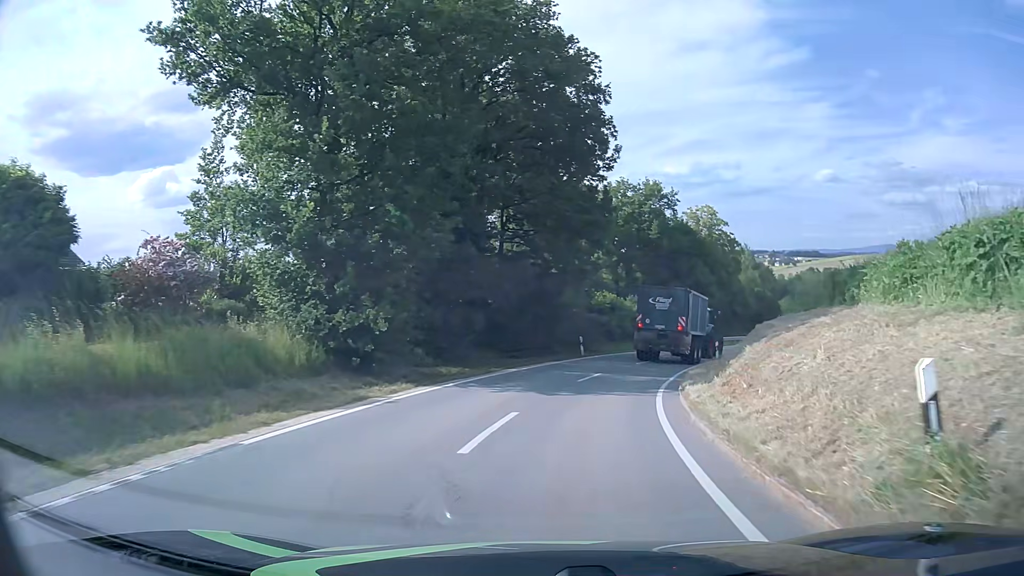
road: tertiary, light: Day
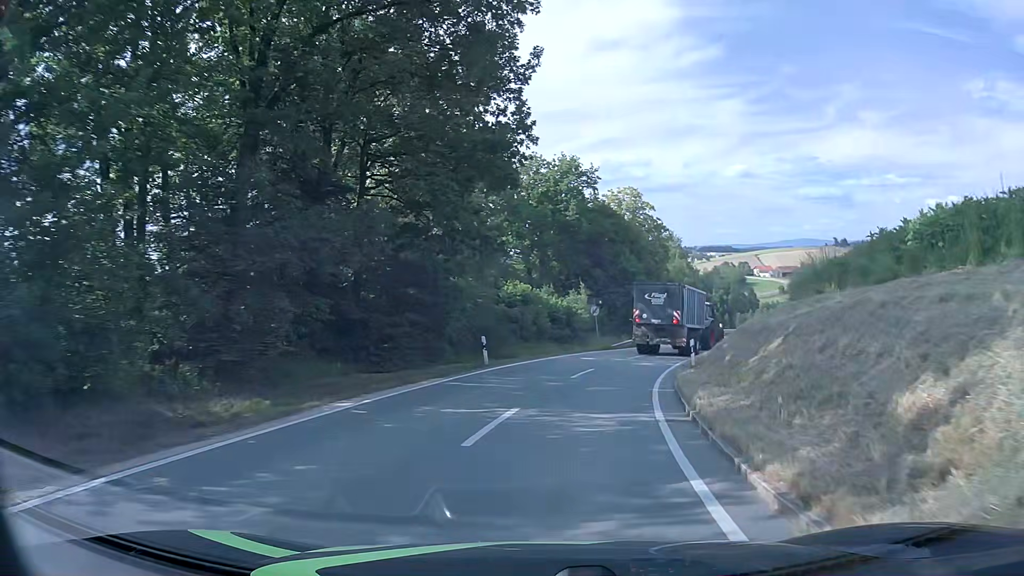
(+0.8, +11.6) m; +8°
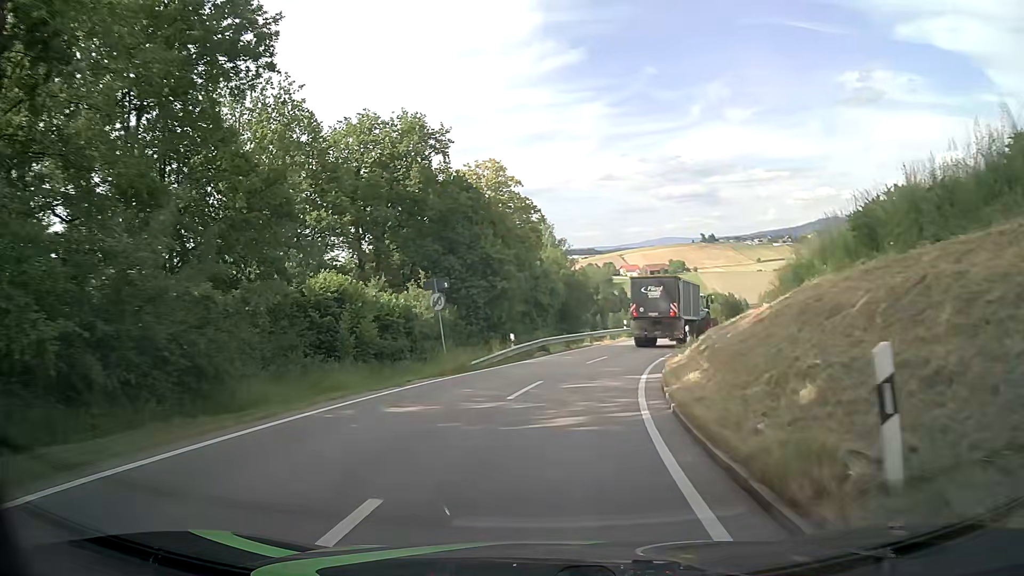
(+1.9, +18.3) m; +11°
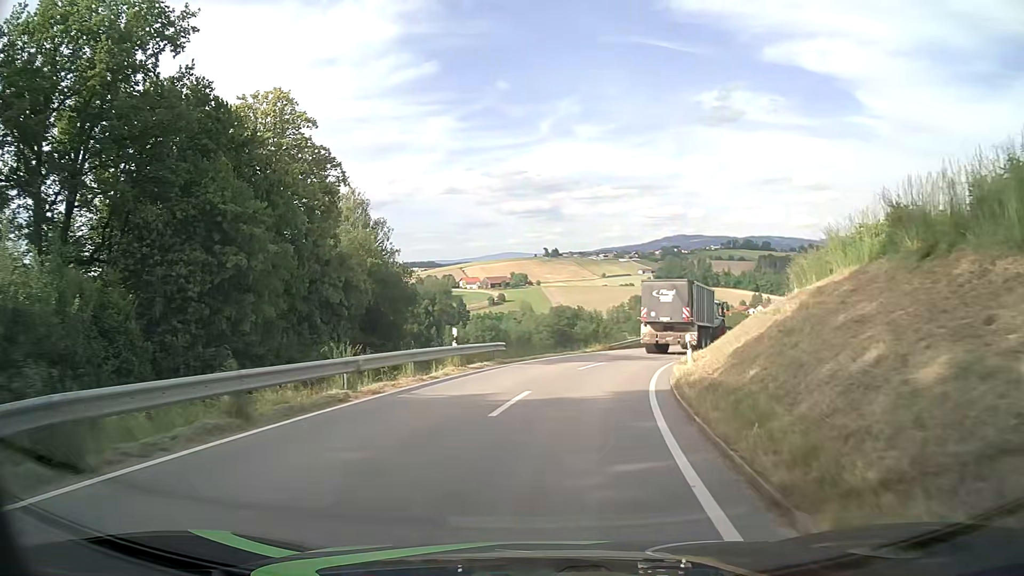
(+3.2, +25.4) m; +14°
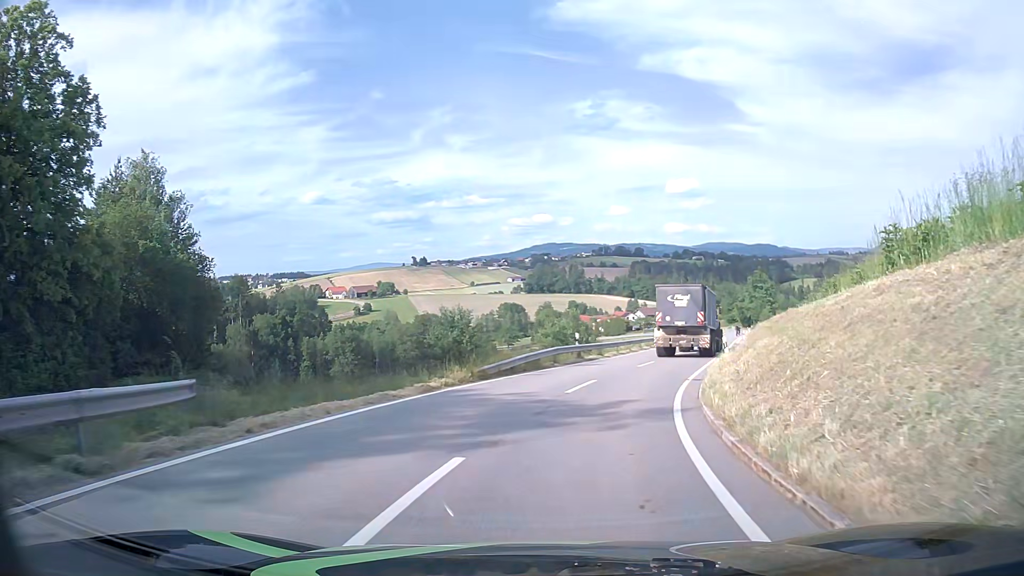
(+1.6, +18.6) m; +11°
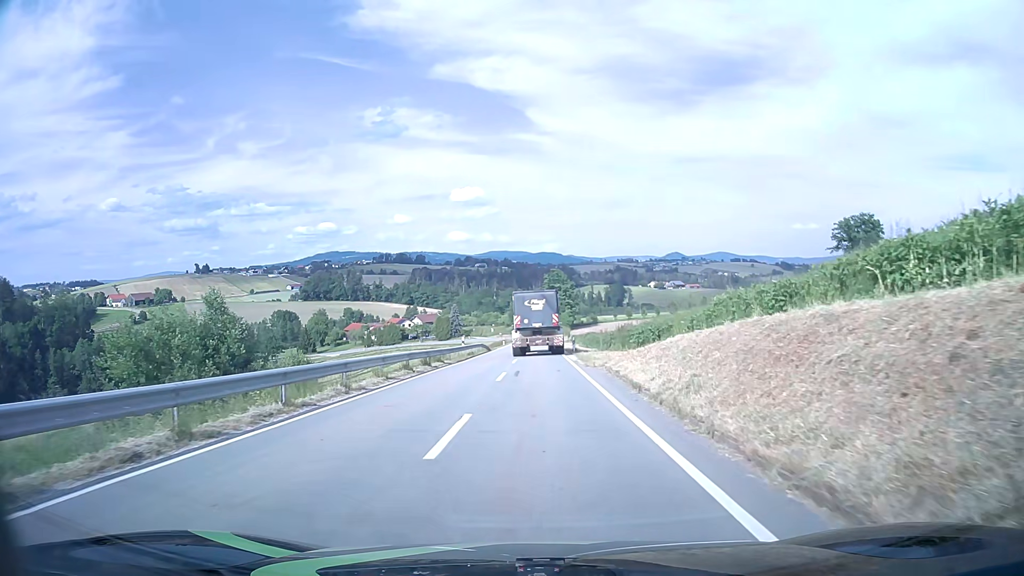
(+6.3, +30.6) m; +19°
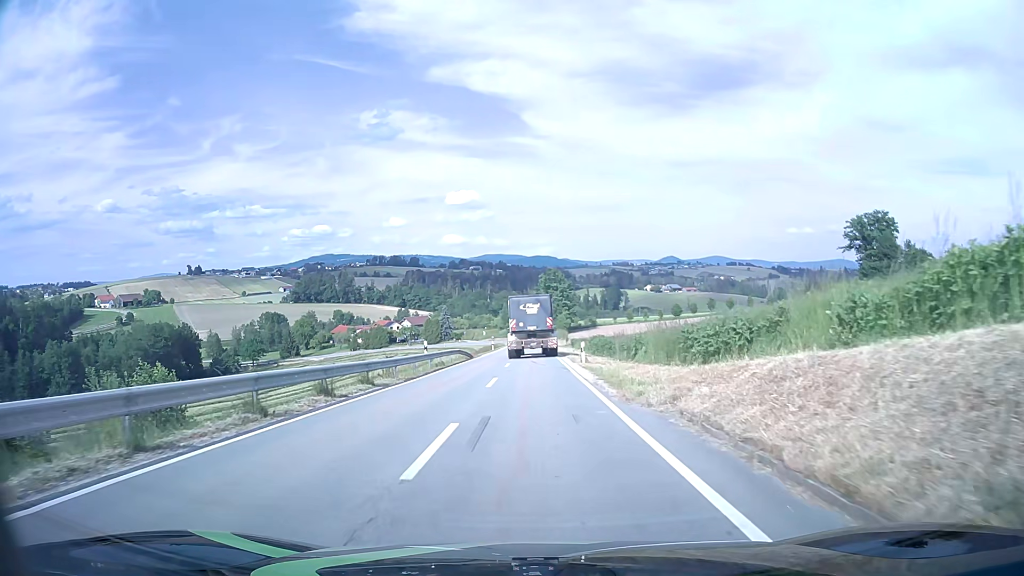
(+0.1, +13.1) m; +1°
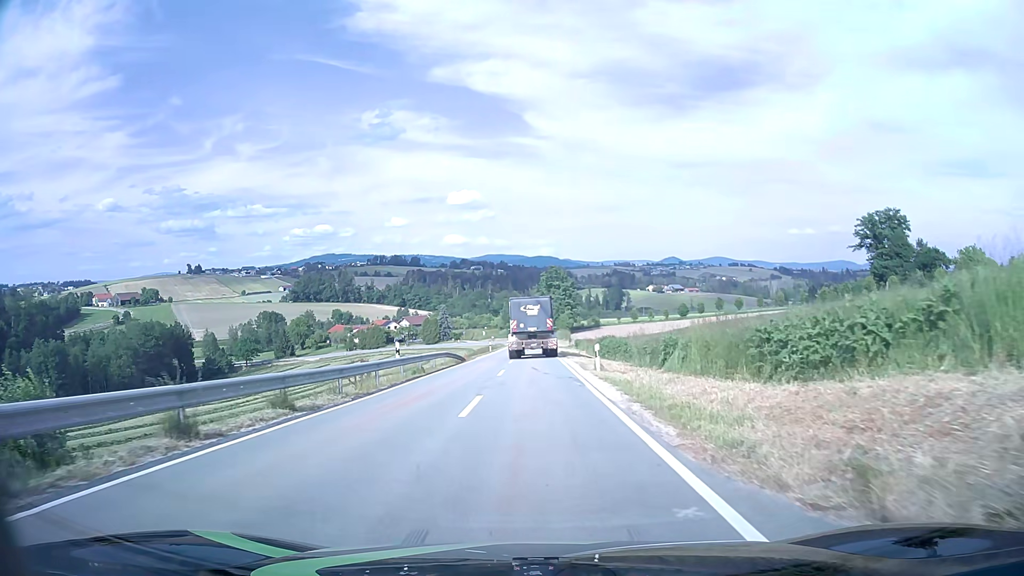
(0.0, +6.6) m; 0°
(0, +10) (0, +20) (0, +30) (0, +40) (0, +50) (0, +60) (0, +70) (0, +80) (0, +90) (0, +100) m
